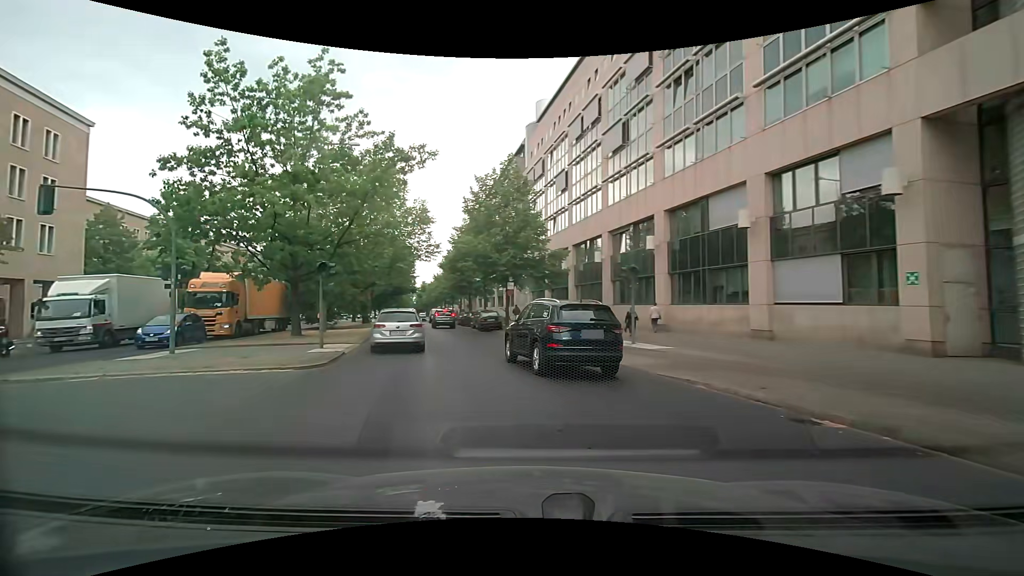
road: primary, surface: asphalt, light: Day
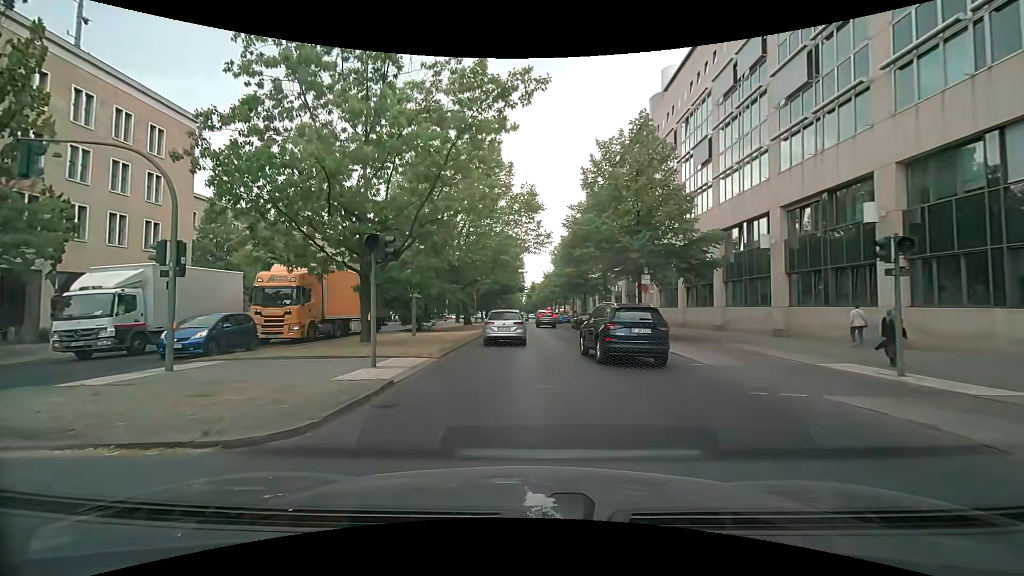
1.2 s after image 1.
(-1.1, +7.6) m; -13°
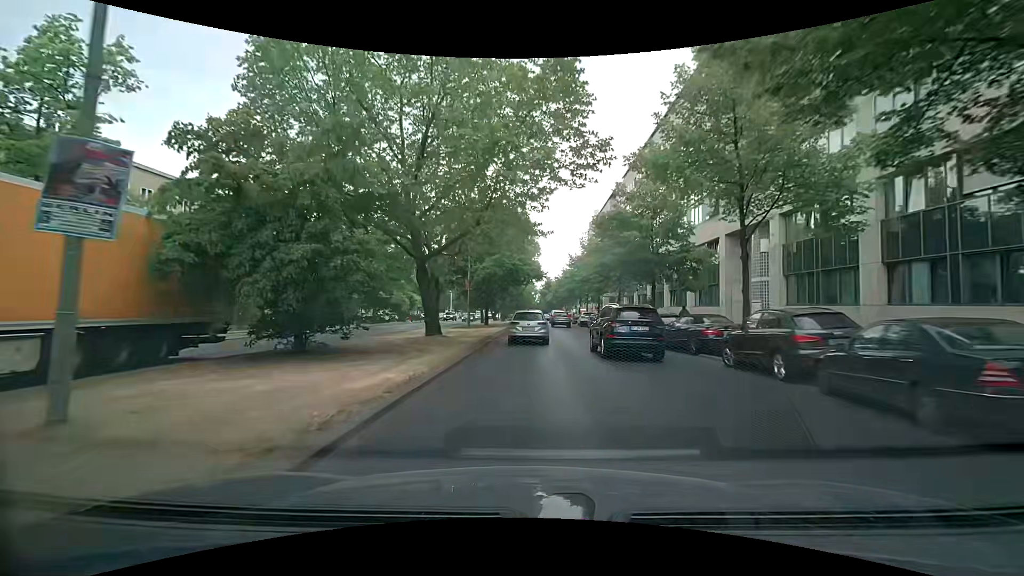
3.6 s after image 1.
(-0.5, +22.7) m; 0°
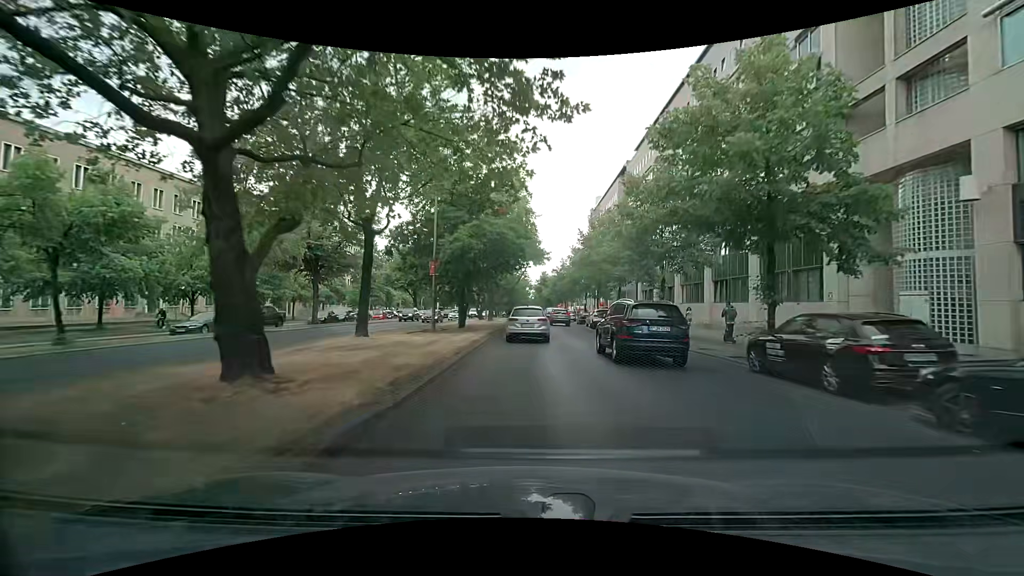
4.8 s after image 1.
(-0.1, +14.3) m; -1°
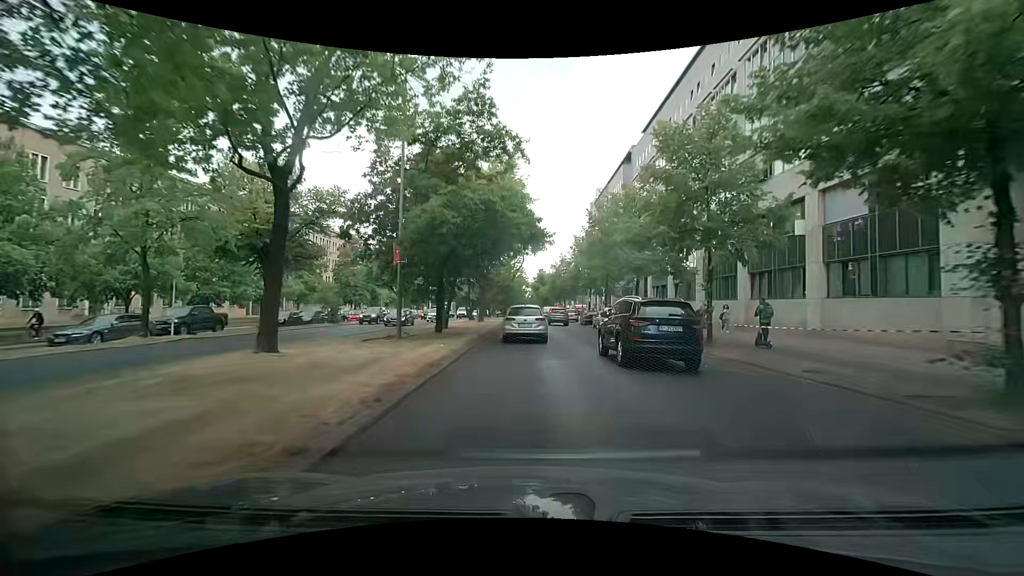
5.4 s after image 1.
(+0.1, +7.2) m; 0°
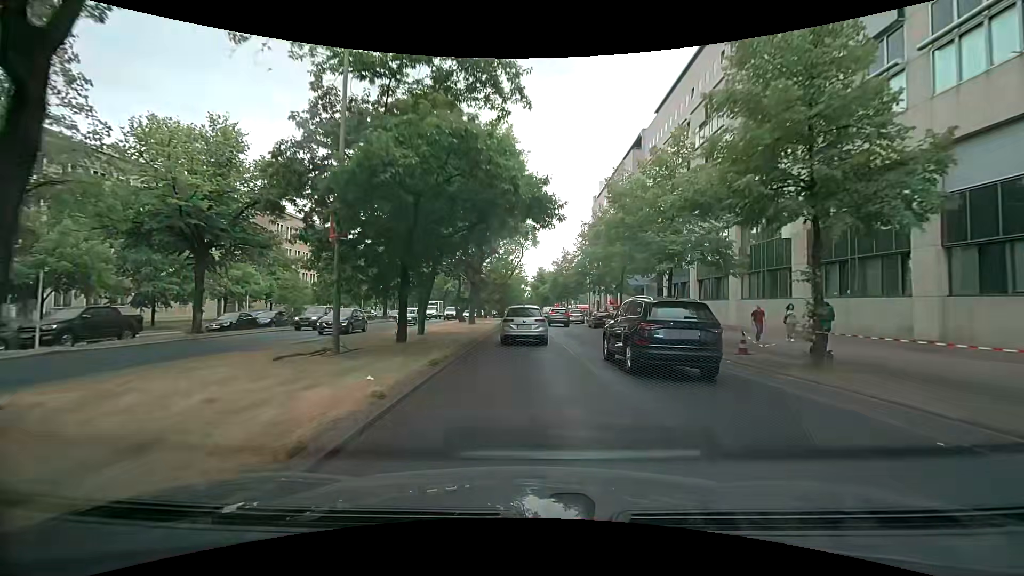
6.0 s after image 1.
(+0.1, +7.0) m; +1°
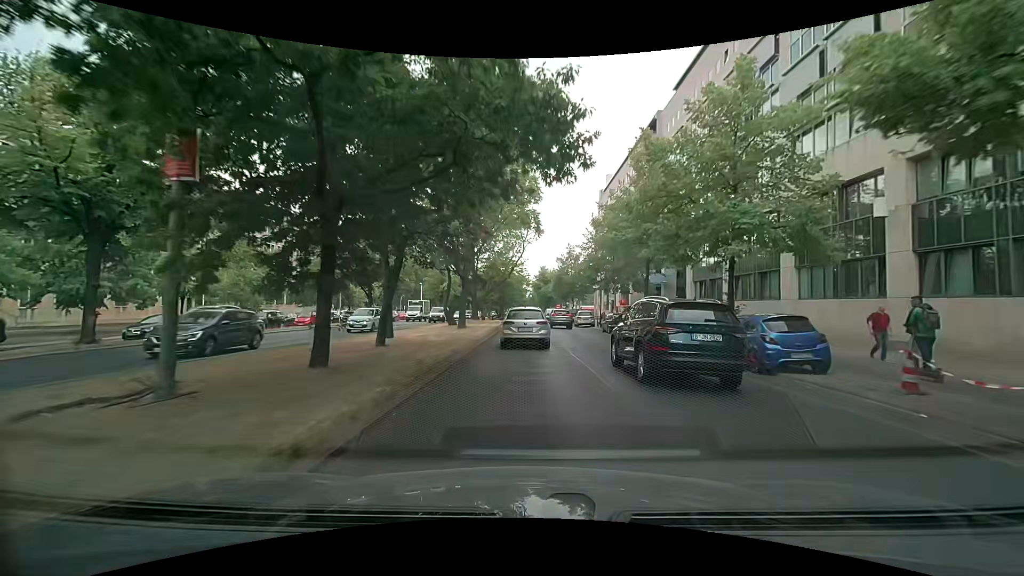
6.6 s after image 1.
(0.0, +6.8) m; 0°
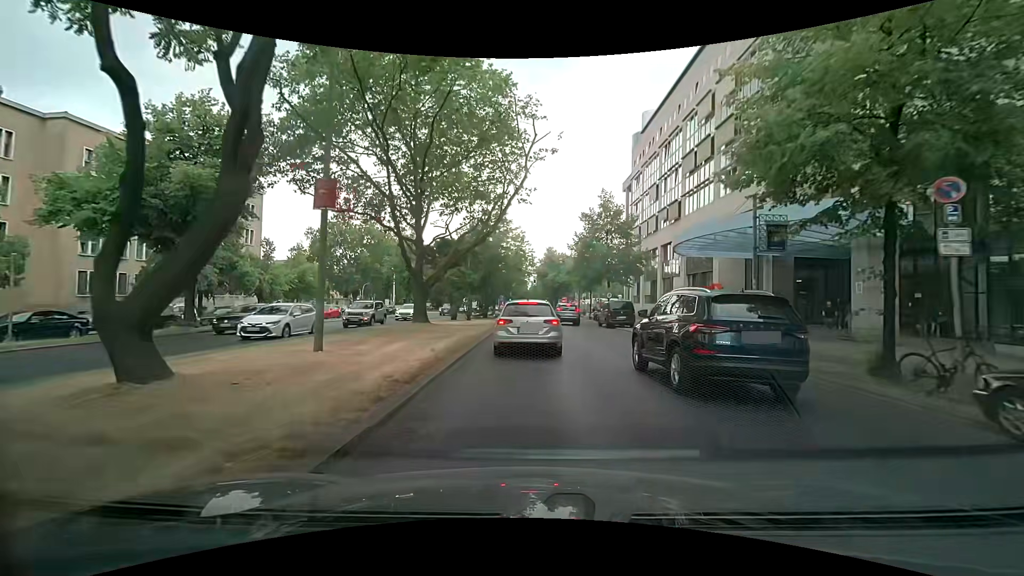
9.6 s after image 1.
(0.0, +30.3) m; +1°
